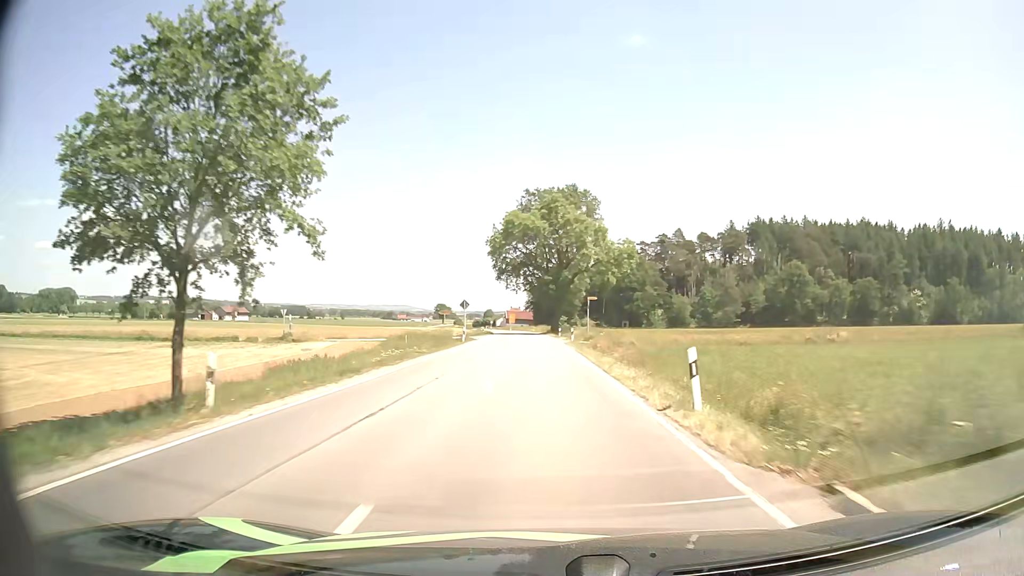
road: secondary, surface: asphalt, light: Day
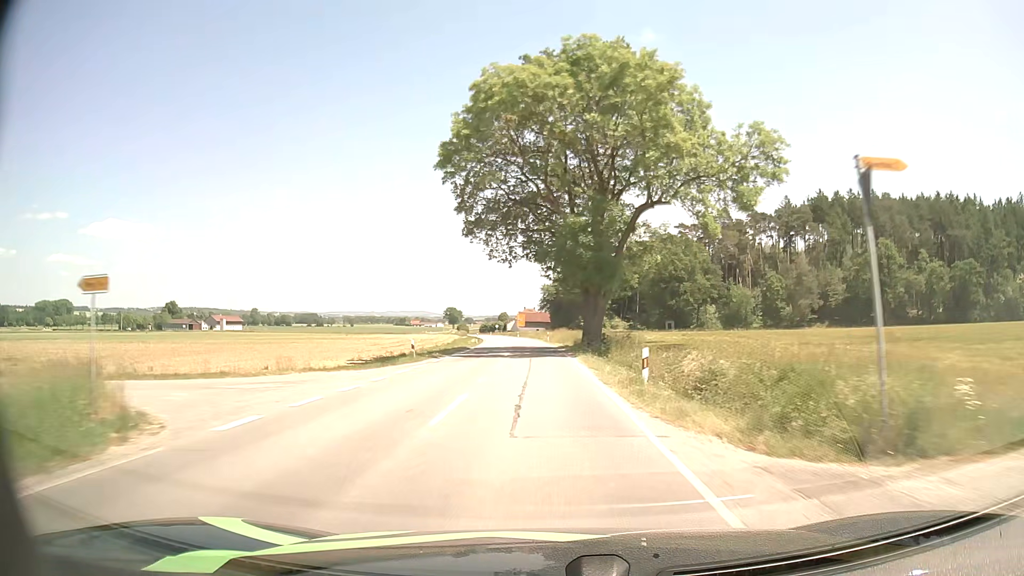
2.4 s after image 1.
(-0.7, +49.2) m; -2°
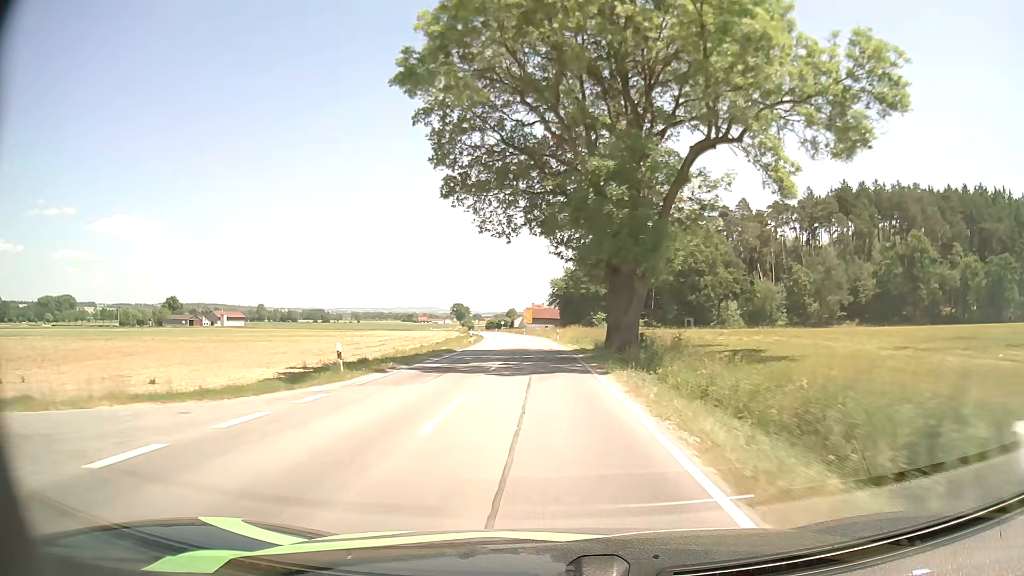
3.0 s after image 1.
(0.0, +12.3) m; -1°
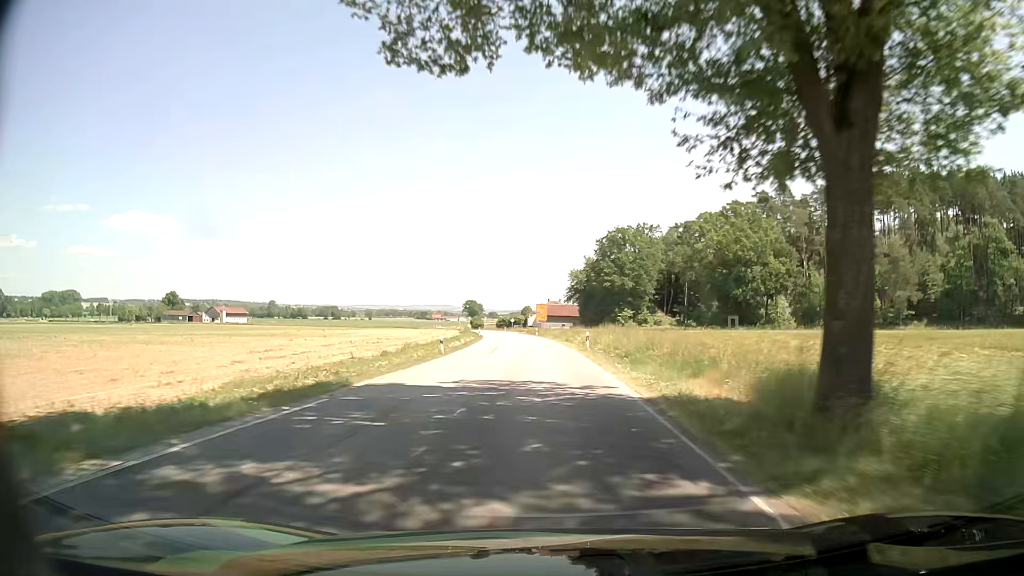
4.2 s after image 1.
(-0.3, +24.2) m; -1°
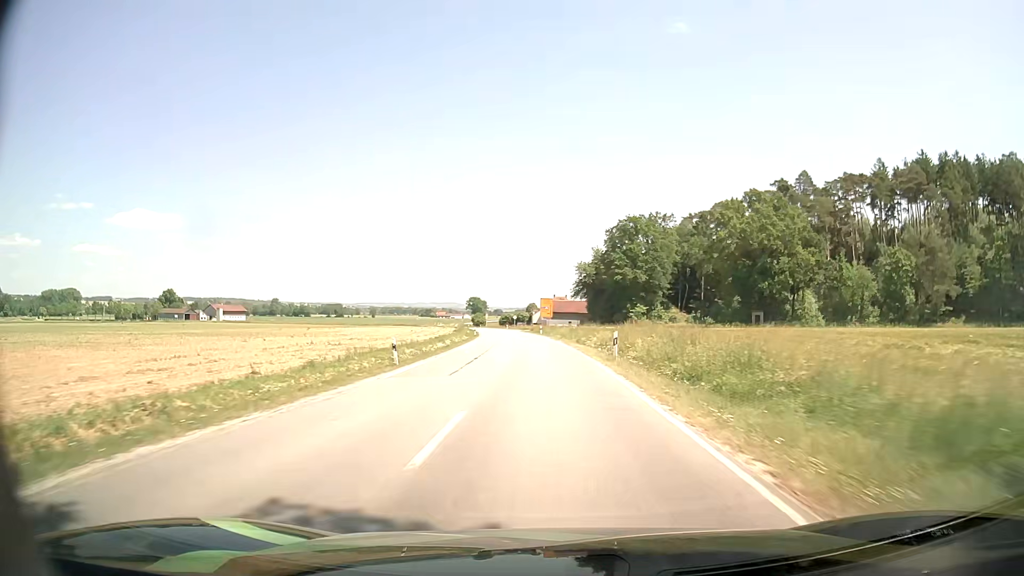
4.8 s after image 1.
(0.0, +12.1) m; 0°
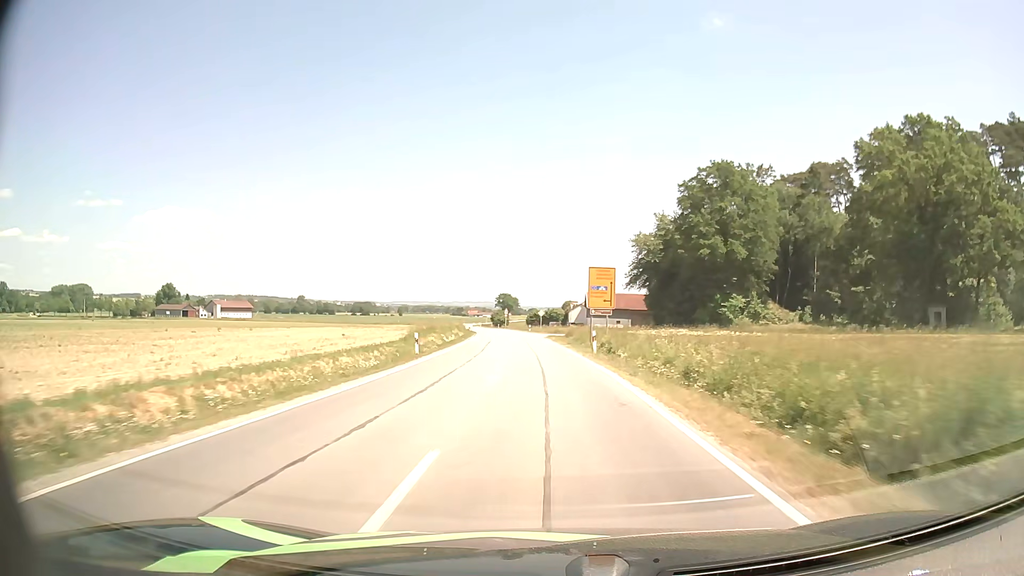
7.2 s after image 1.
(-1.2, +48.7) m; -3°
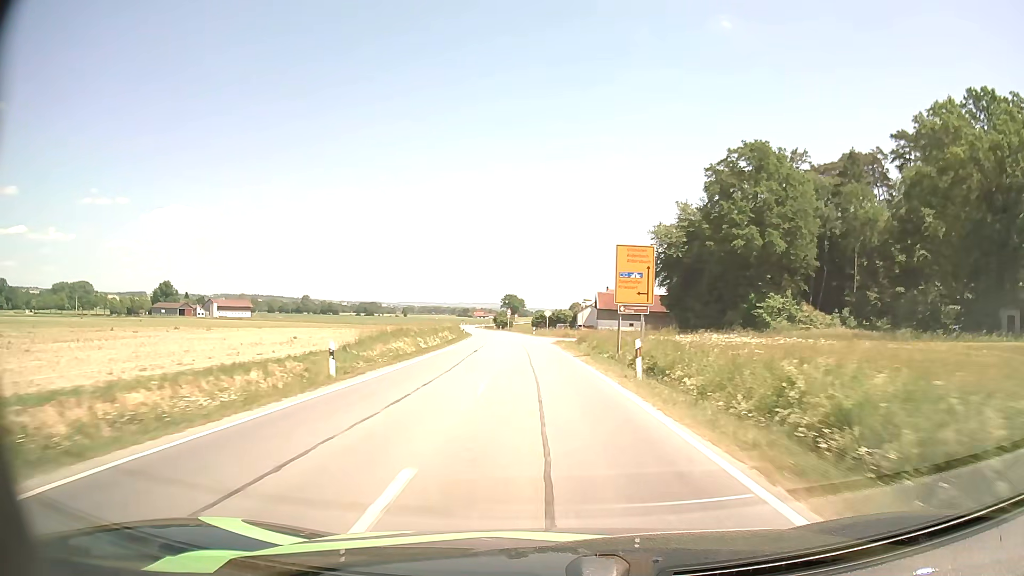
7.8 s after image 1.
(-0.1, +12.3) m; -1°
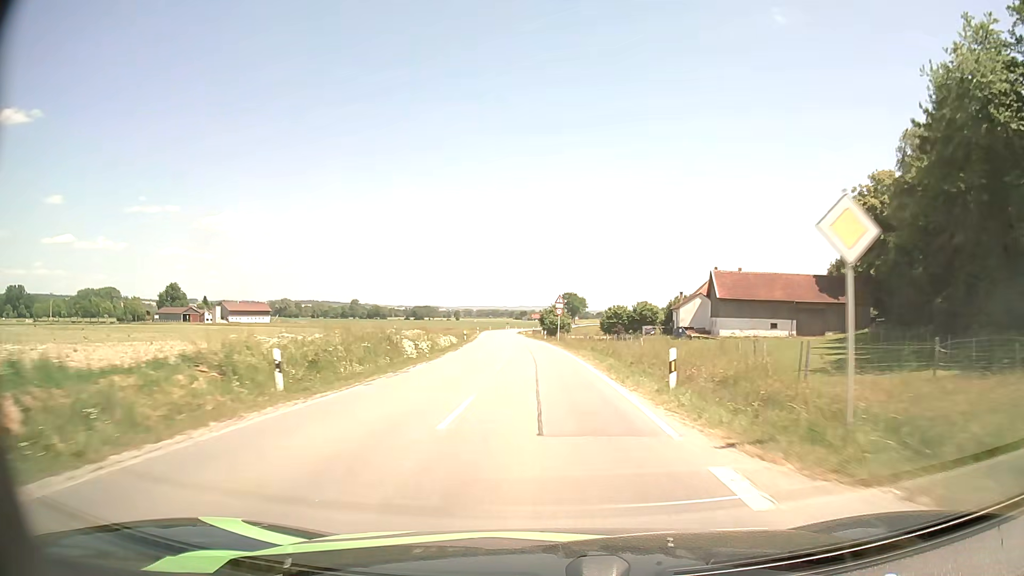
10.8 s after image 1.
(-2.5, +61.1) m; -5°
(0, +10) (0, +20) (0, +30) (-1, +40) (-1, +50) (-2, +60) (-3, +70) (-3, +80) (-4, +90) (-5, +100) m
